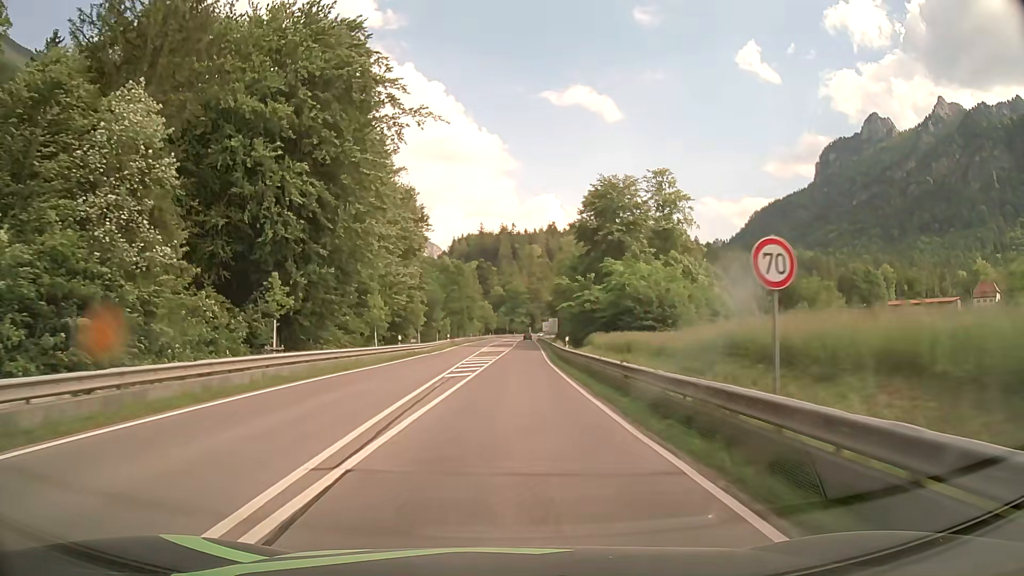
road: primary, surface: asphalt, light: Day
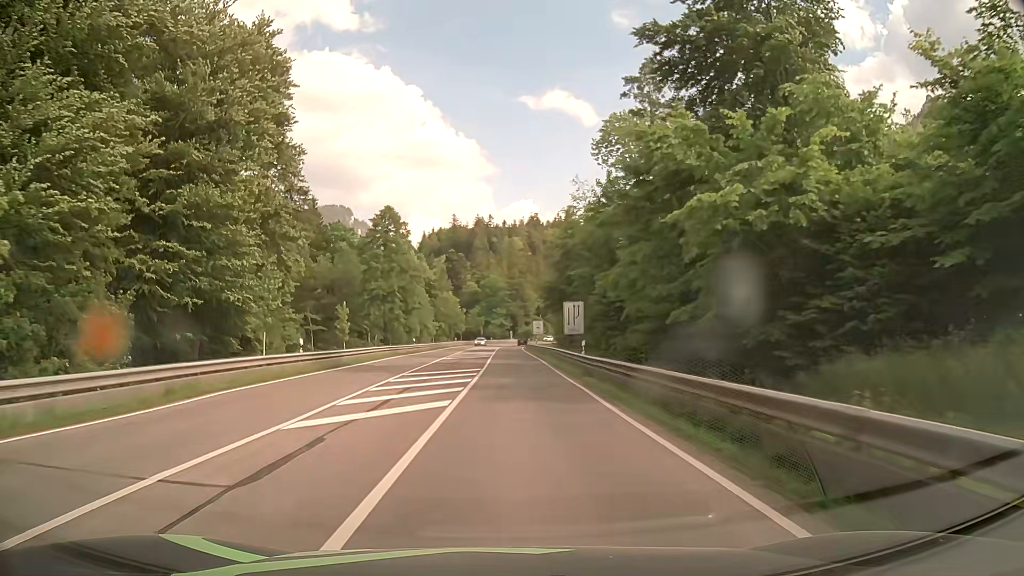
(+1.2, +50.5) m; +2°
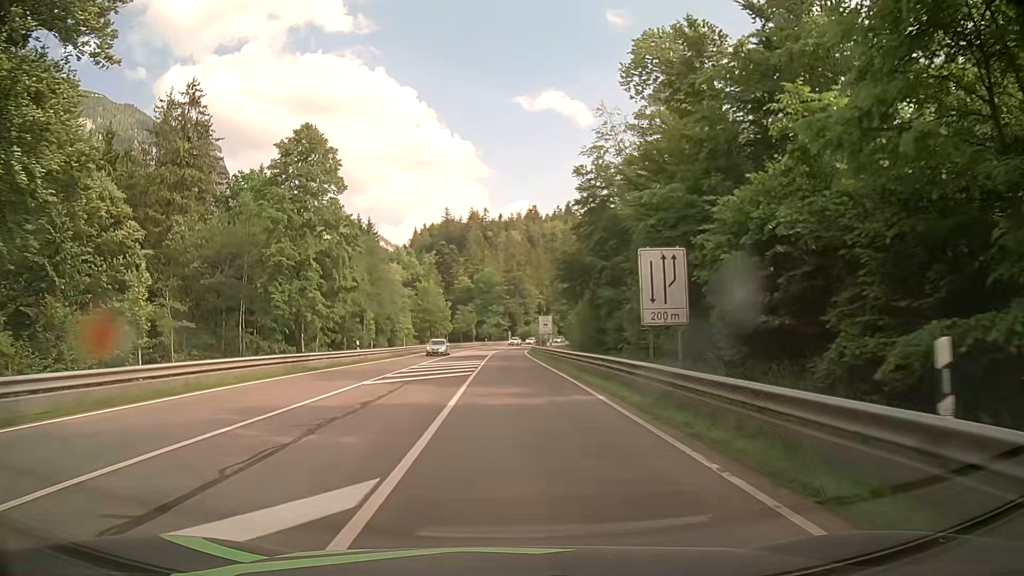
(+0.2, +24.9) m; +1°
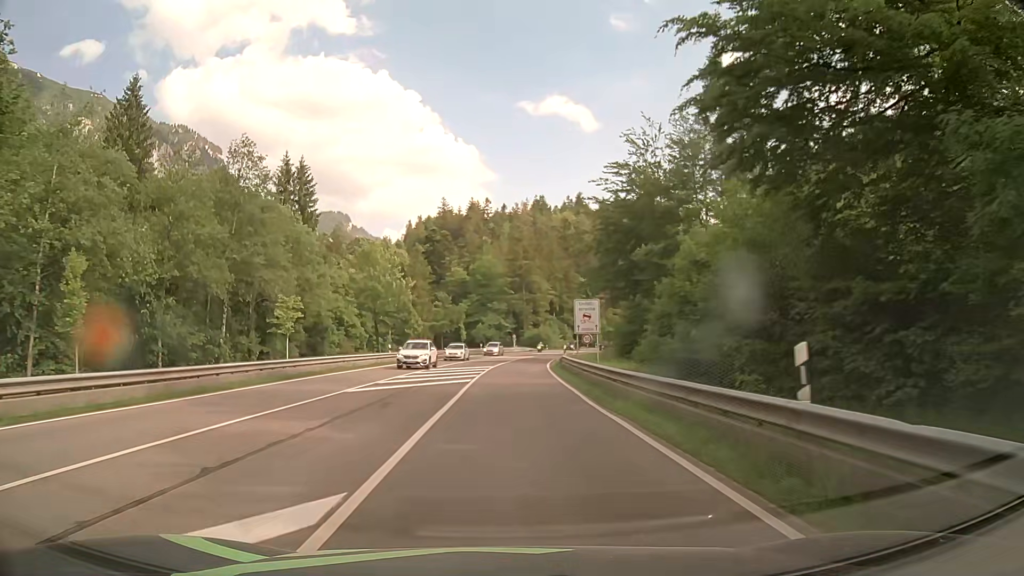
(-0.2, +38.0) m; -1°
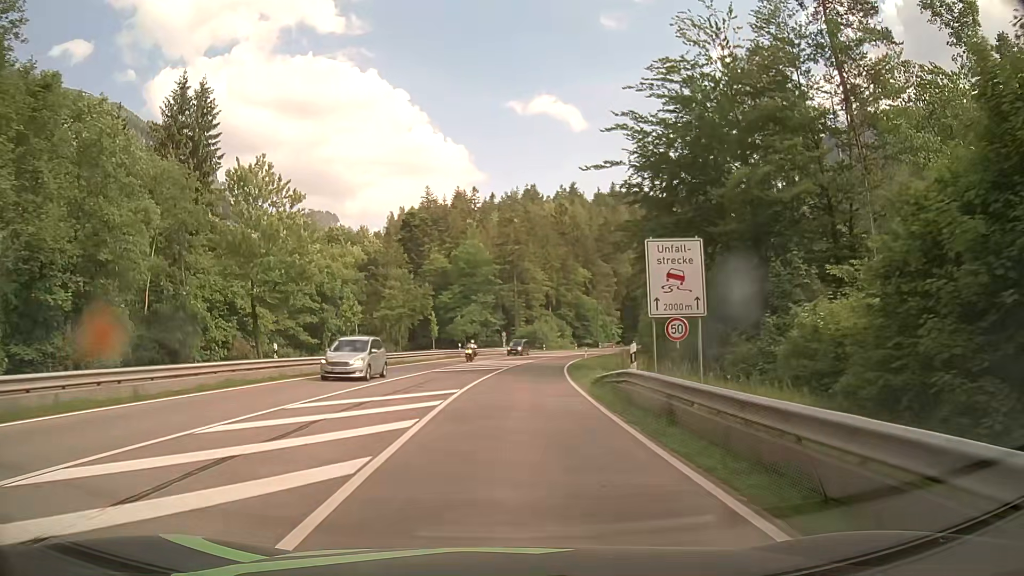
(+0.1, +23.0) m; +1°
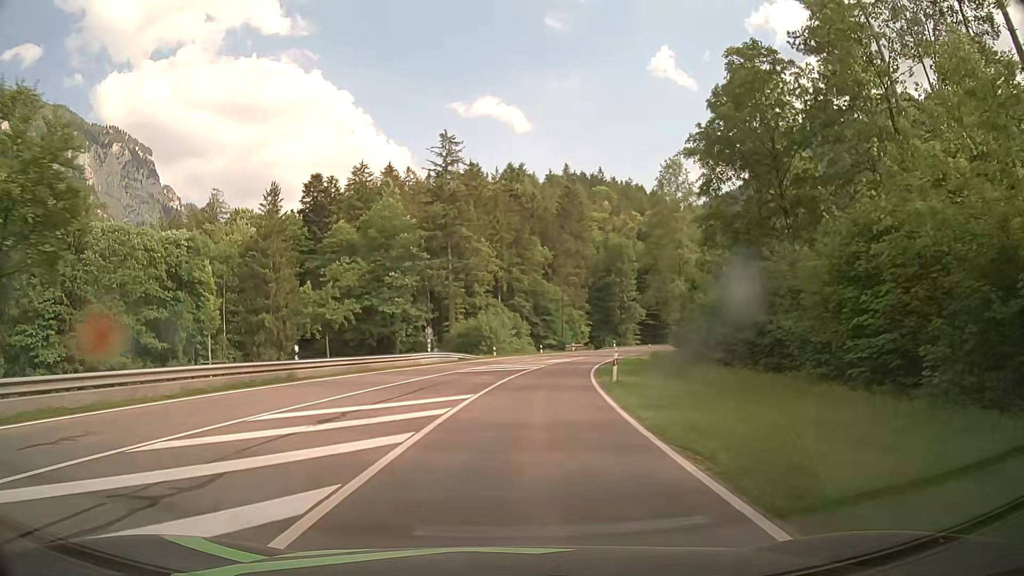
(+1.3, +39.0) m; +4°
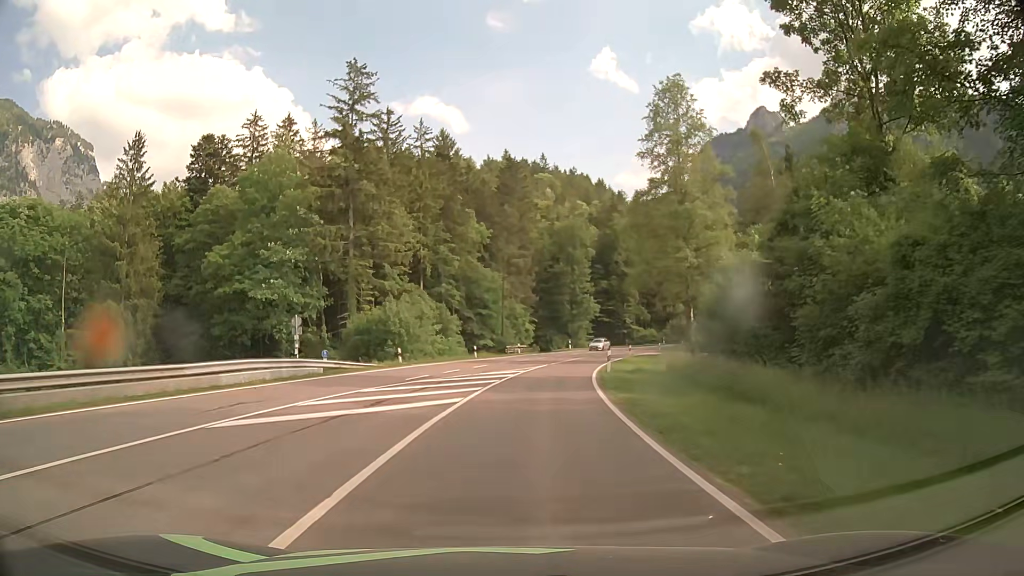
(+1.2, +23.6) m; +5°
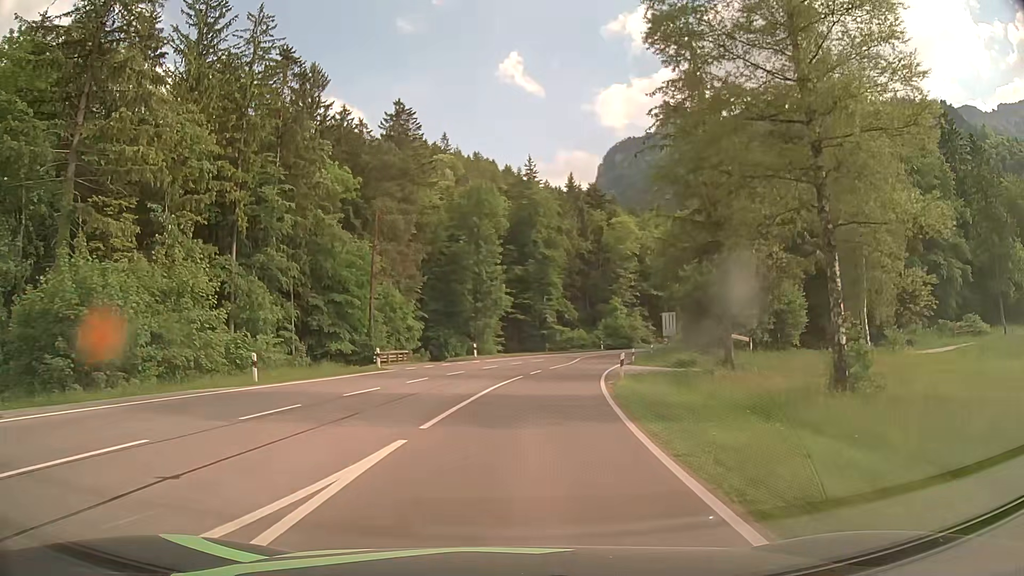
(+2.4, +31.5) m; +9°
(0, +10) (+1, +20) (+2, +30) (+4, +40) (+7, +49) (+10, +59) (+14, +68) (+18, +77) (+23, +86) (+28, +94) m
